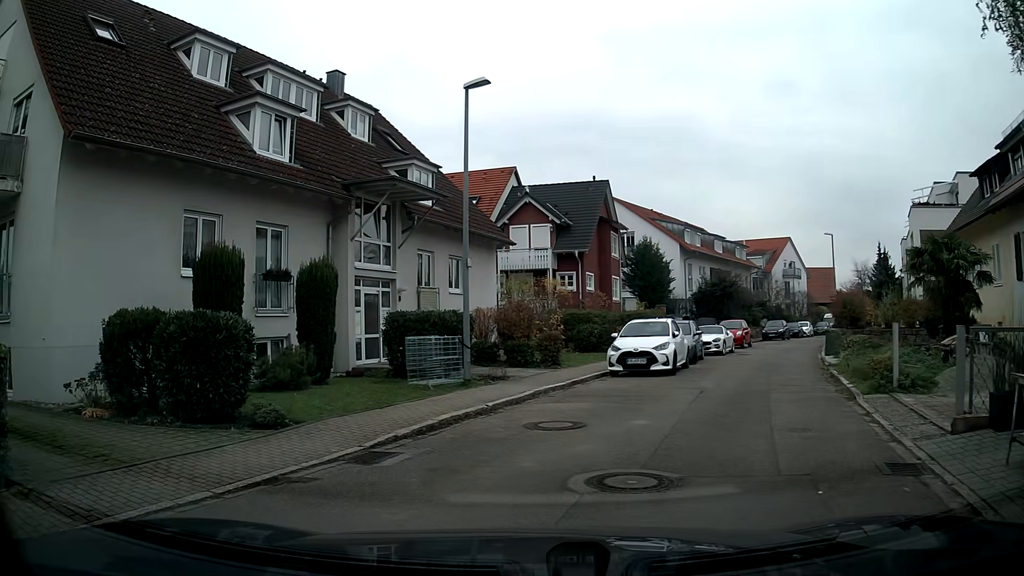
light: Day
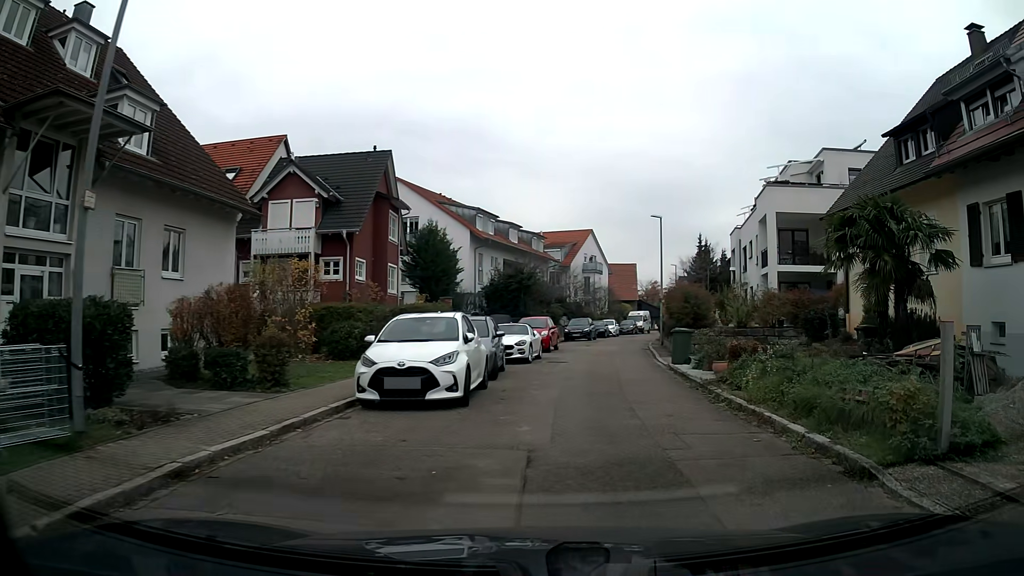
(+1.2, +7.2) m; +20°
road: residential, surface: asphalt
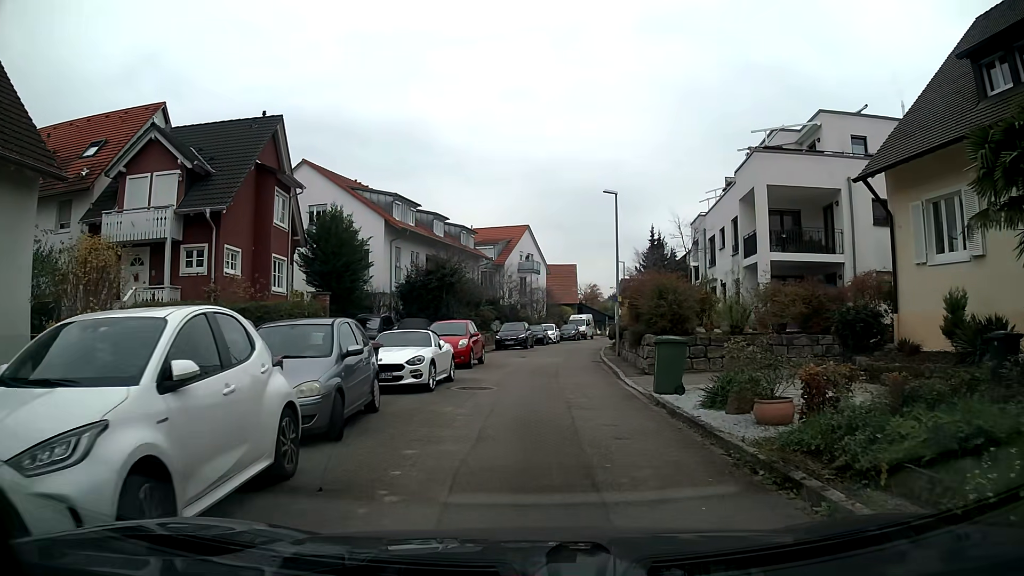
(+0.2, +7.5) m; +3°
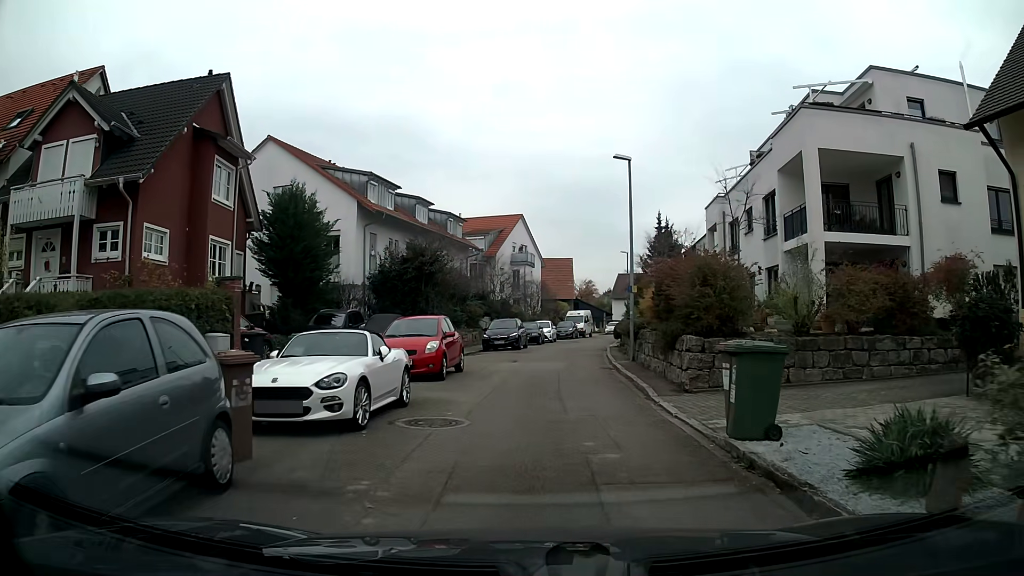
(0.0, +5.3) m; 0°
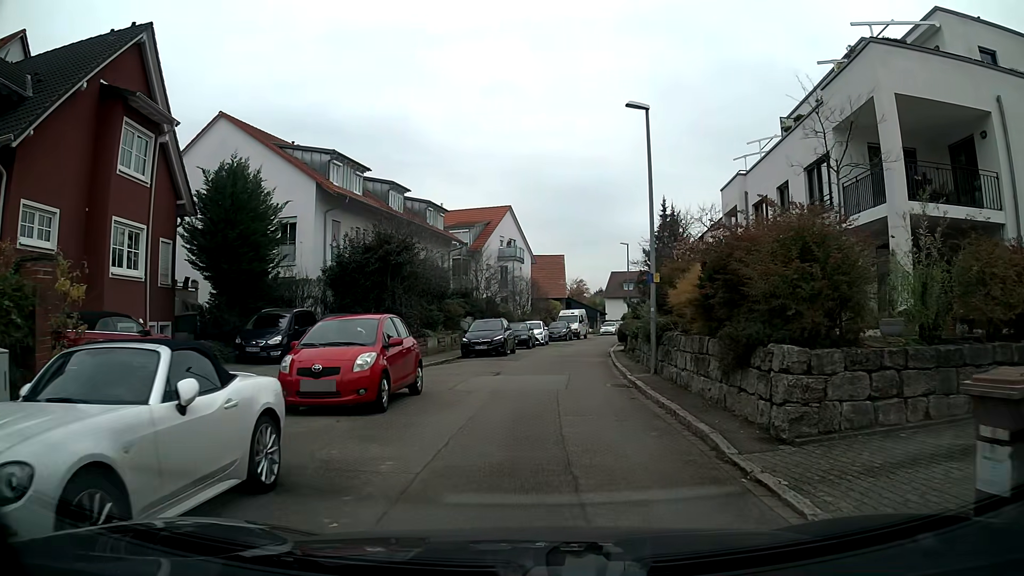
(+0.1, +5.4) m; +1°
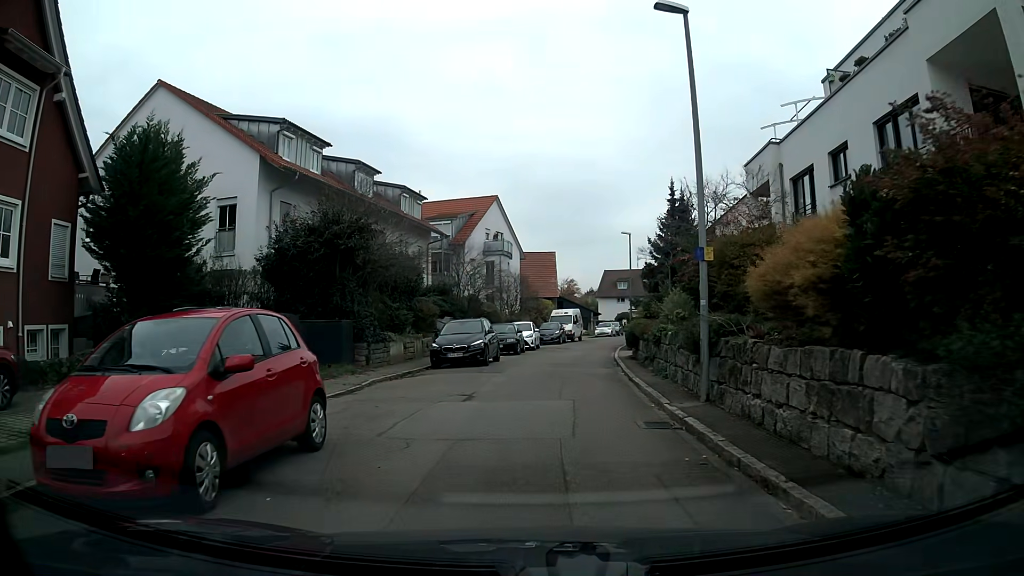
(0.0, +5.6) m; +1°
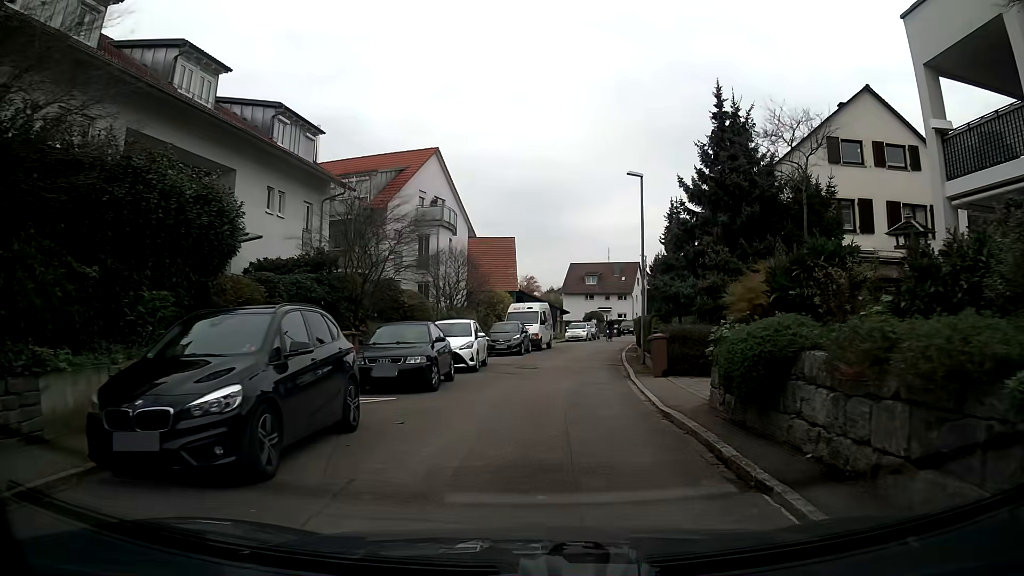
(+0.3, +16.0) m; +4°
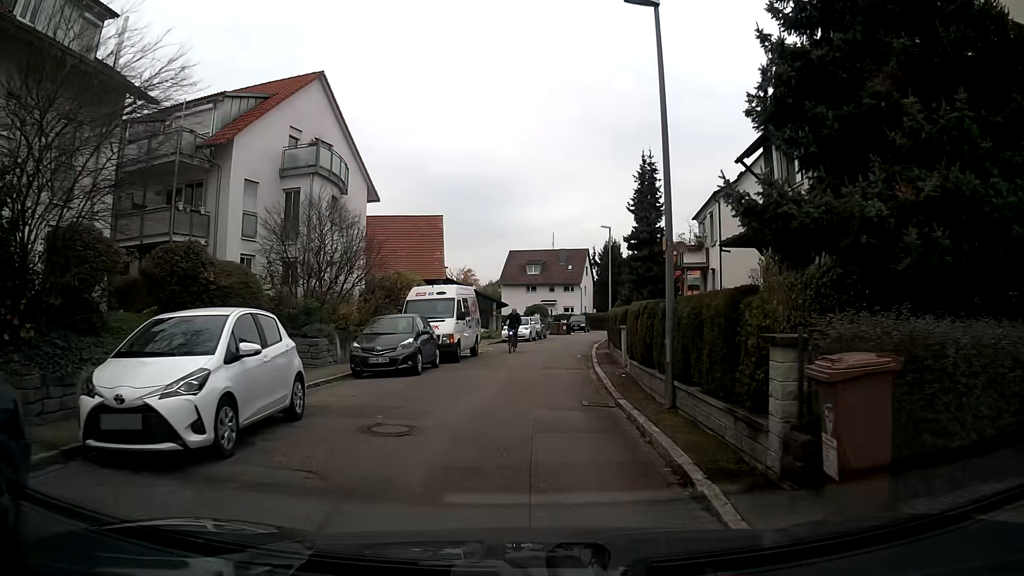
(+0.6, +12.9) m; +4°
(0, +10) (0, +20) (+1, +30) (+2, +40) (+4, +50) (+6, +59) (+8, +69) (+15, +75) (+25, +75) (+35, +75) m
